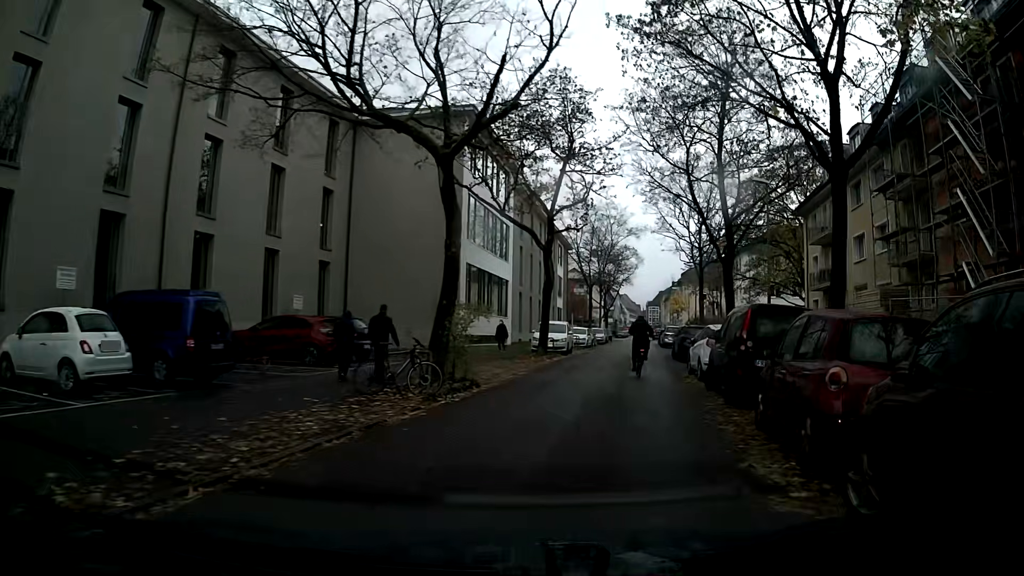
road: residential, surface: asphalt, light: Day
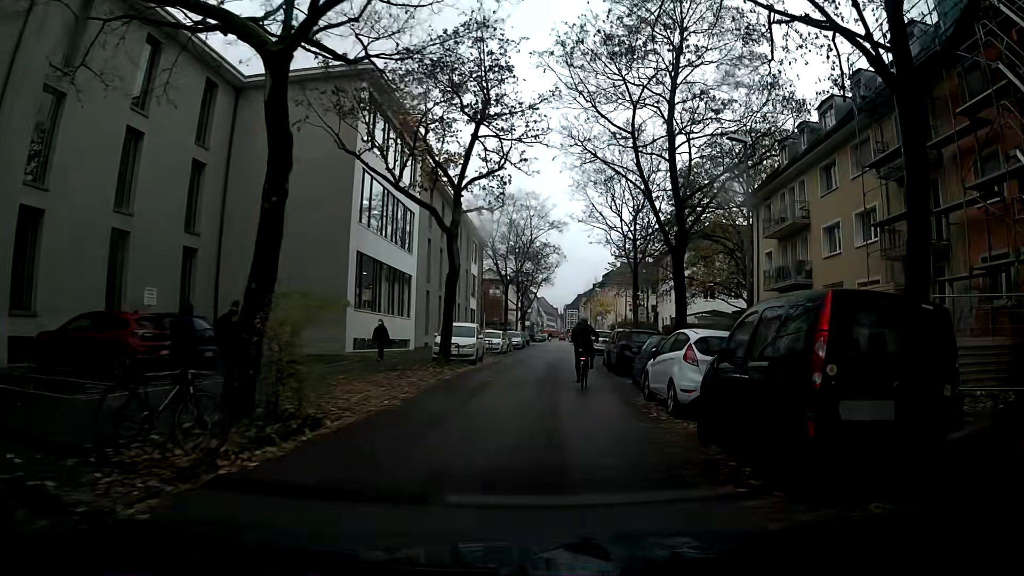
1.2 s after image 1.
(+0.3, +6.2) m; +5°
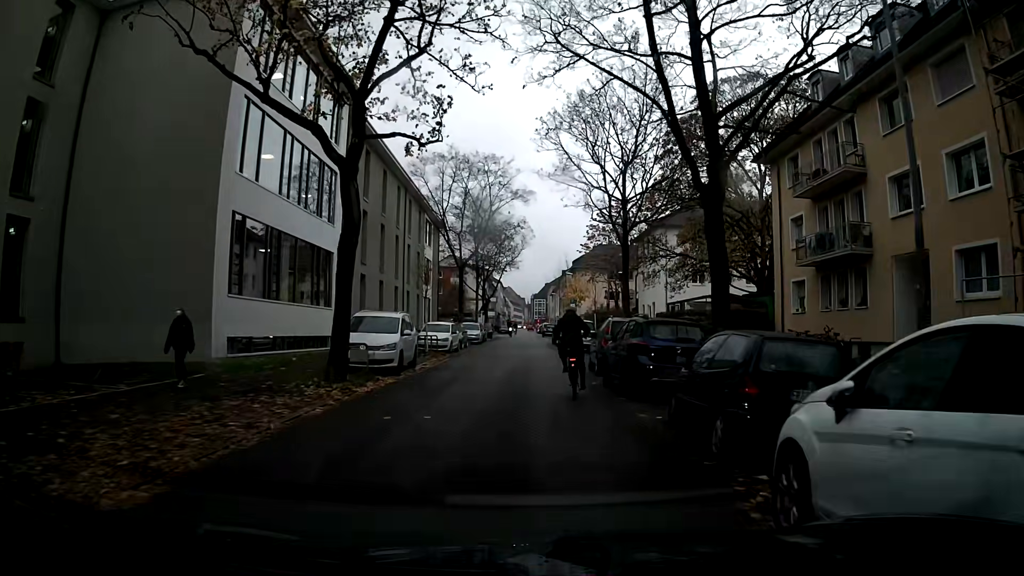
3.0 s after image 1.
(+0.2, +9.3) m; +2°
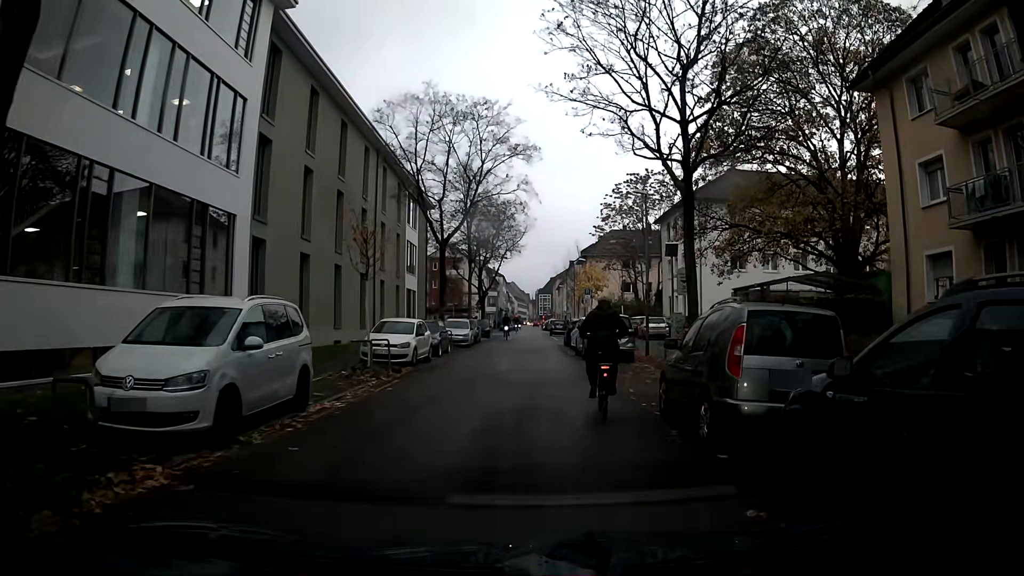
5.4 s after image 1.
(+0.1, +11.0) m; +1°
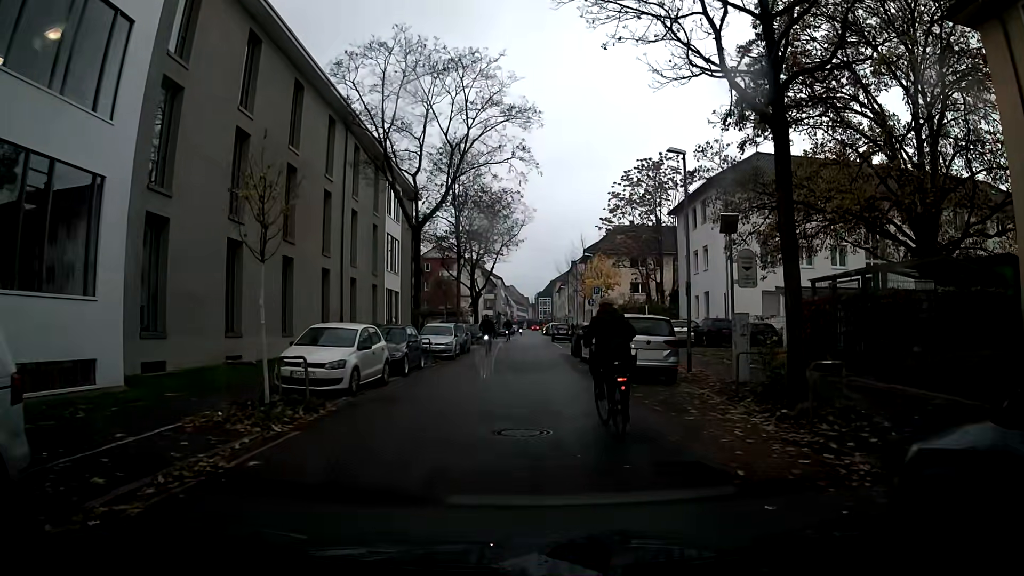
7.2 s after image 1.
(+0.1, +7.0) m; +1°
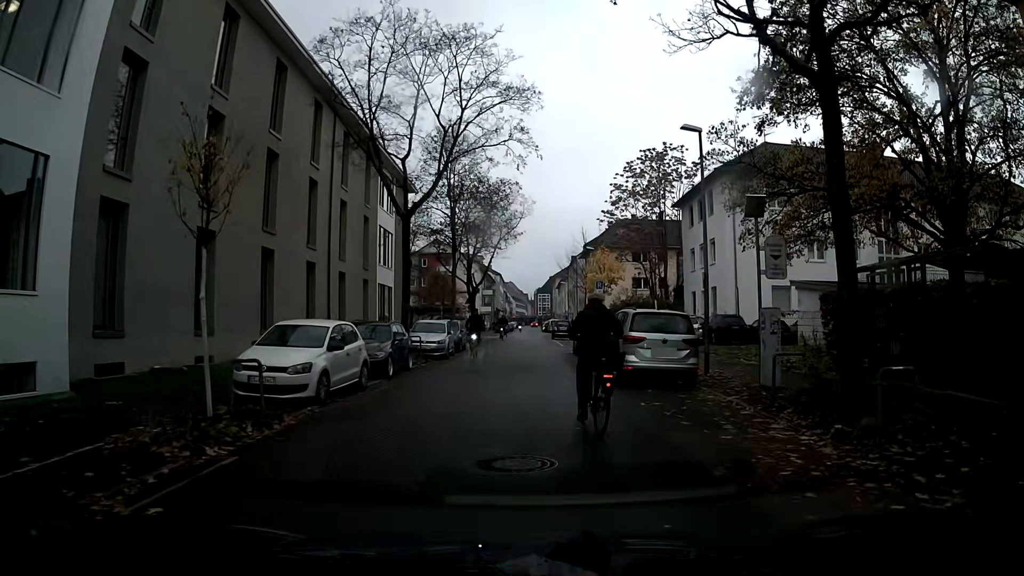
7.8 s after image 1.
(0.0, +2.0) m; 0°
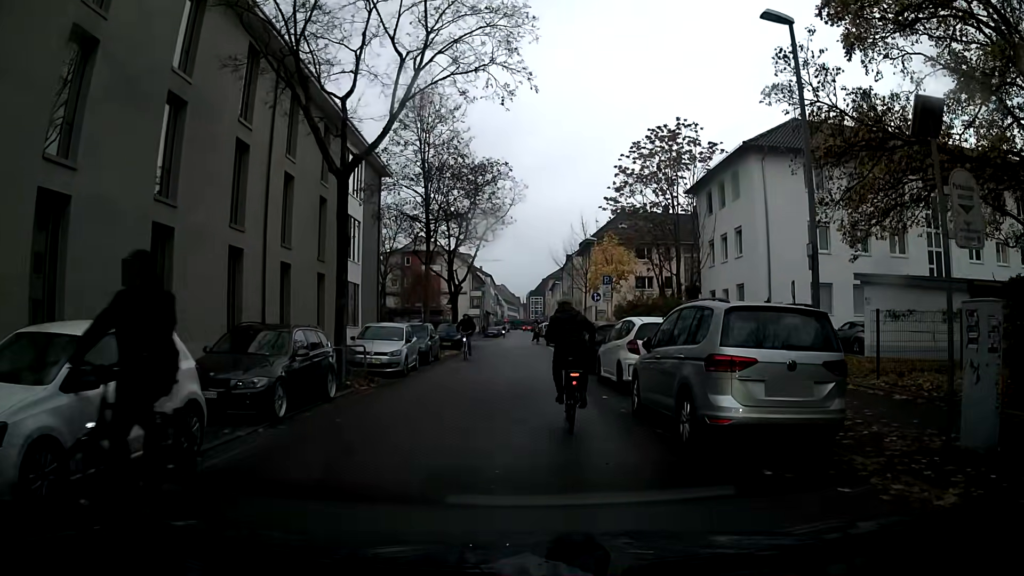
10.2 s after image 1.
(+0.1, +7.2) m; 0°
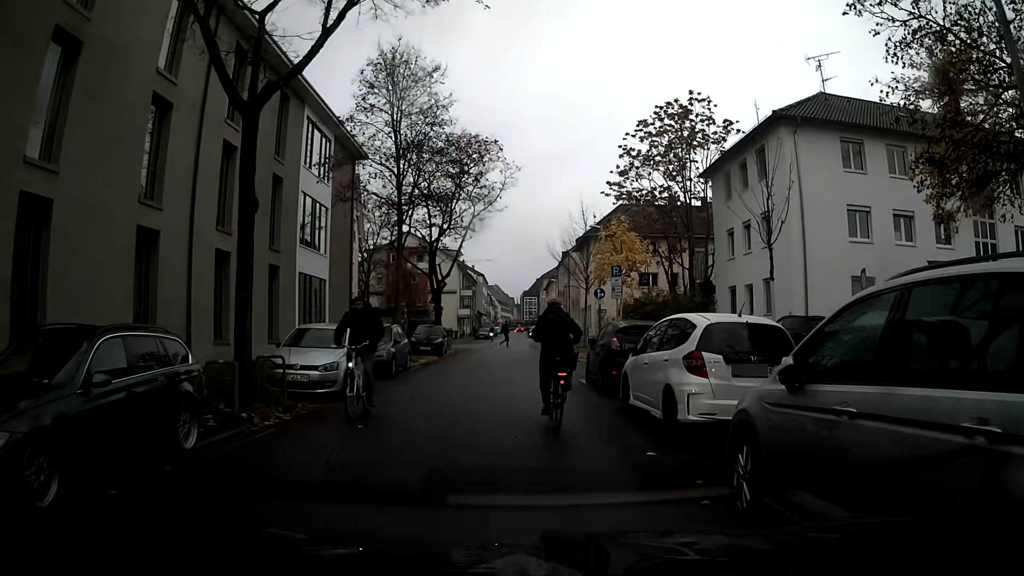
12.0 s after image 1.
(-0.1, +5.5) m; 0°
